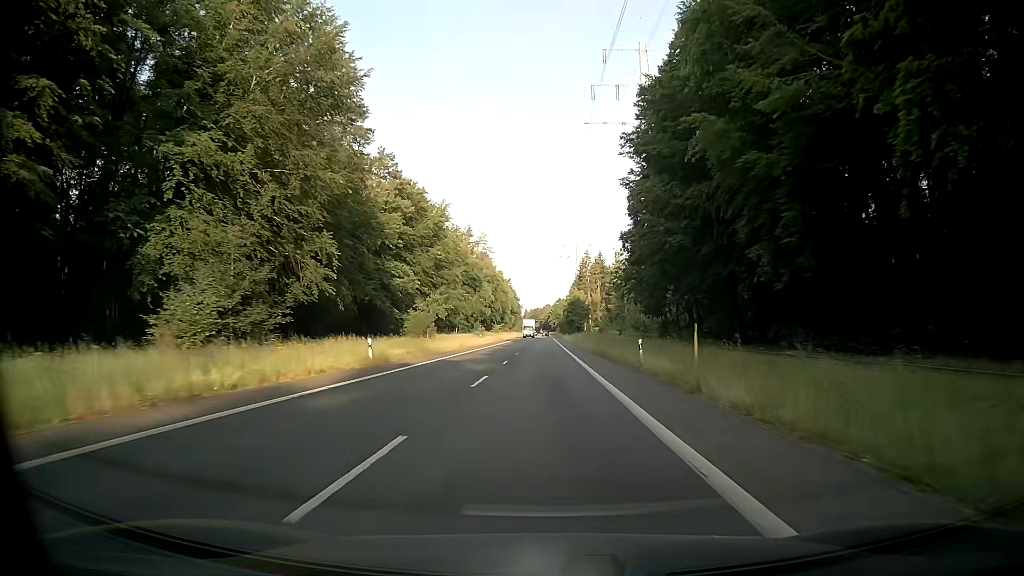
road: secondary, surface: asphalt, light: Day
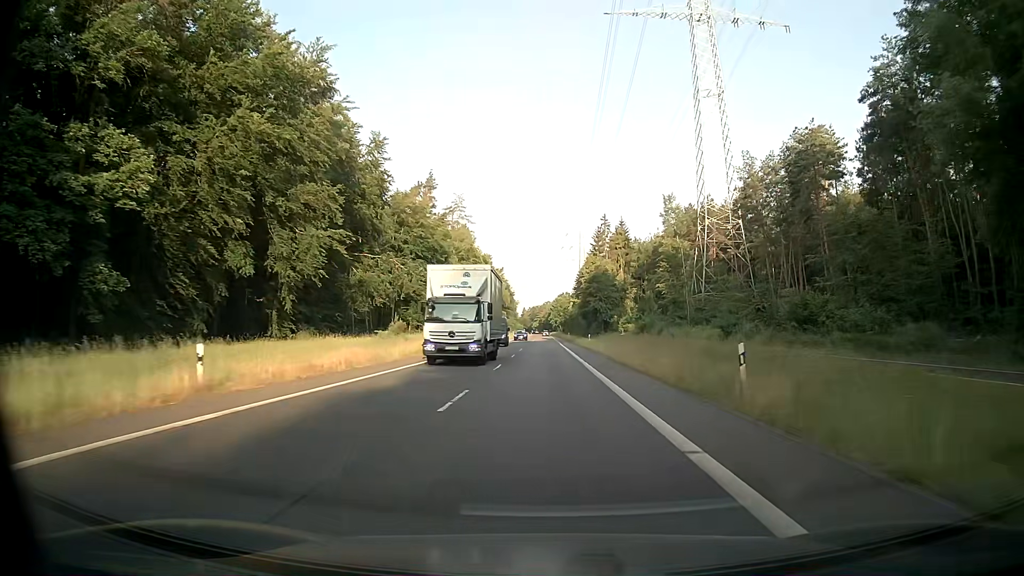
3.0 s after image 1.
(+0.1, +65.6) m; 0°
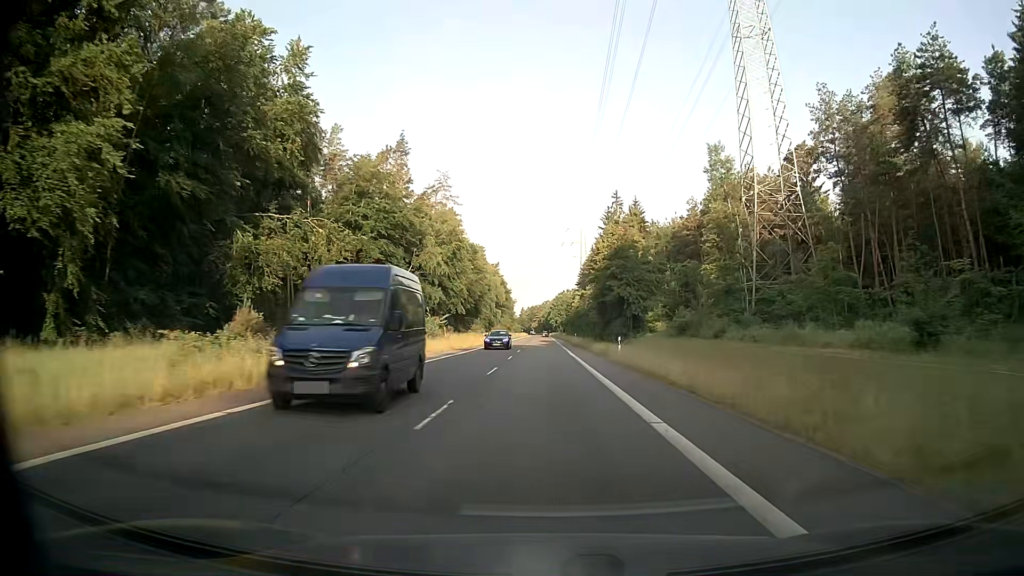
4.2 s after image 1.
(0.0, +26.2) m; 0°
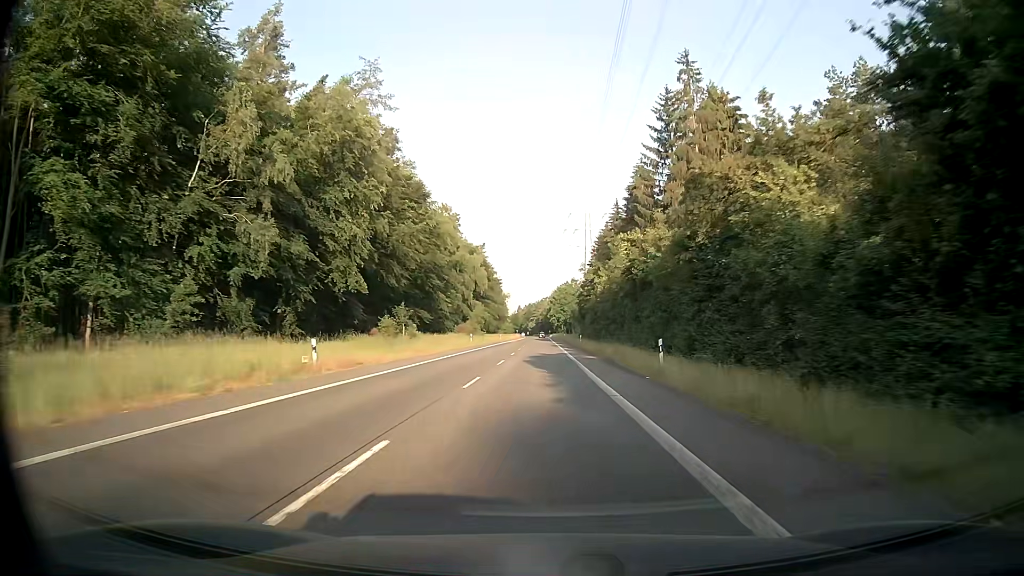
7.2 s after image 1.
(+0.1, +65.3) m; 0°
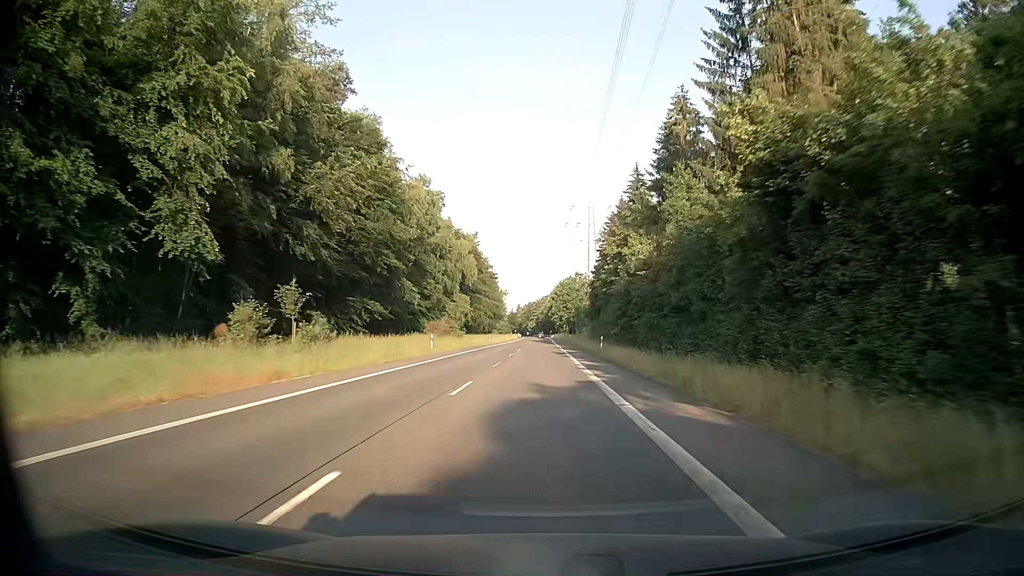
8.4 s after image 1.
(0.0, +26.1) m; 0°
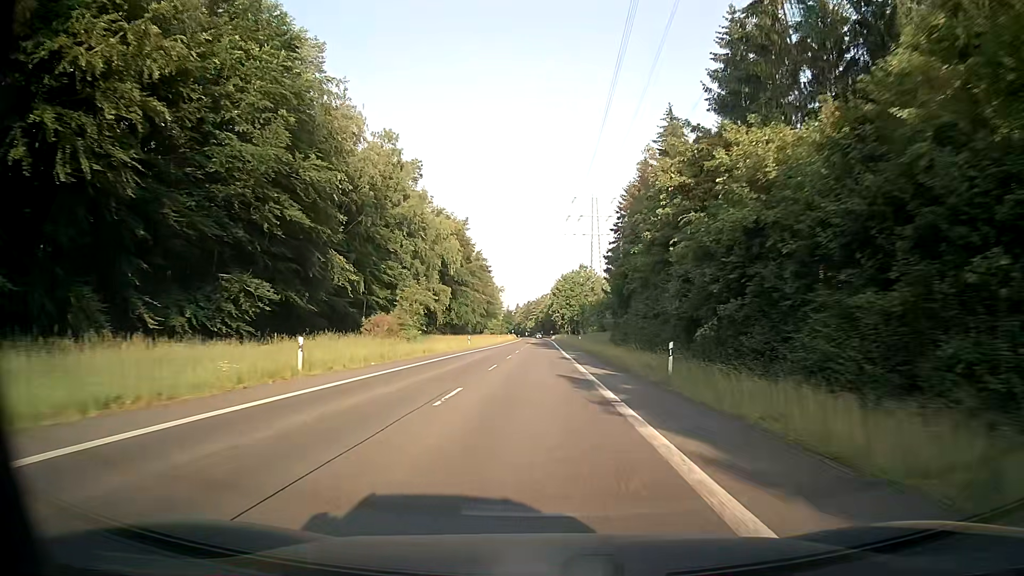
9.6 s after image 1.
(-0.1, +26.0) m; 0°
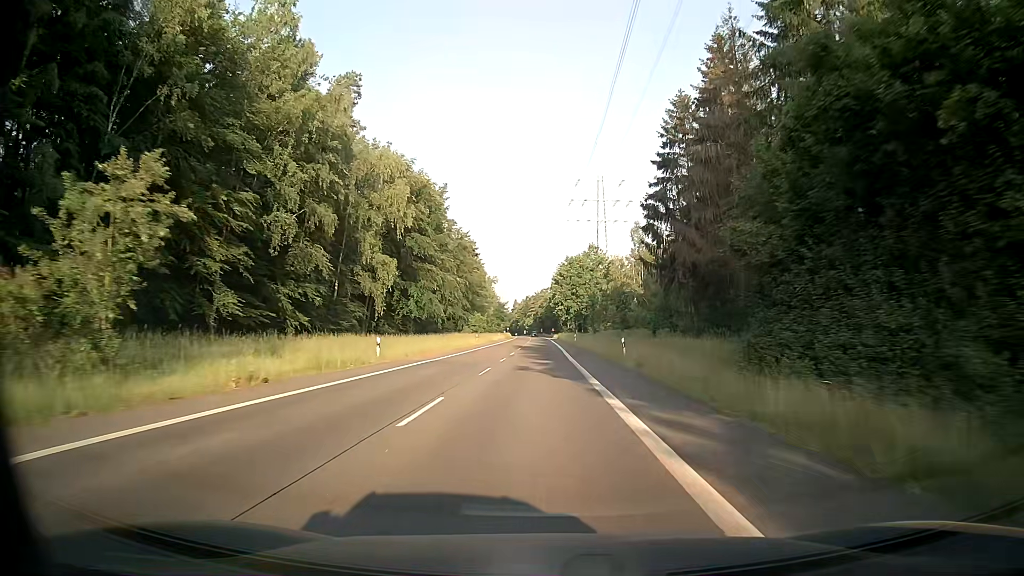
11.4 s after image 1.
(+0.1, +39.0) m; 0°
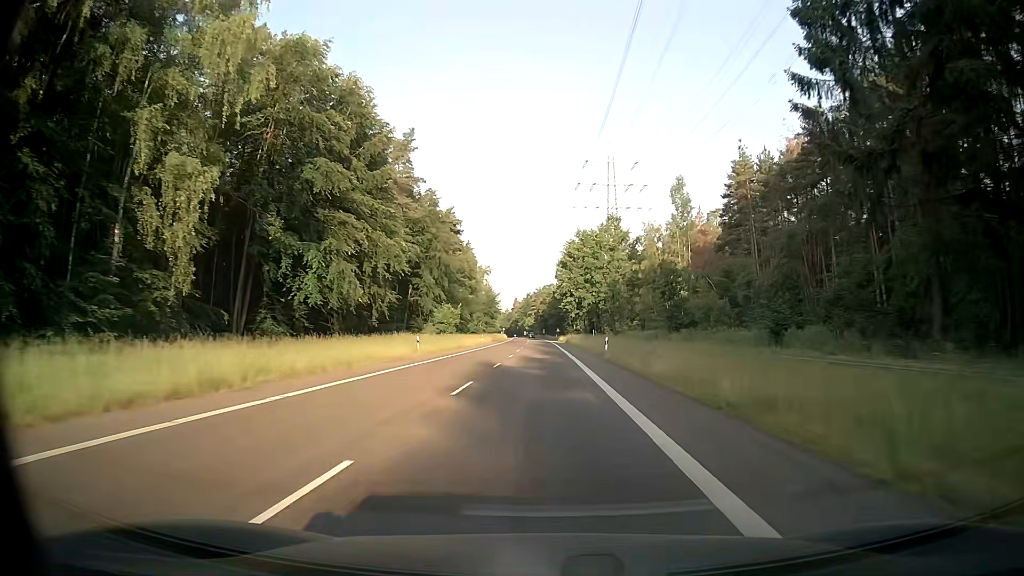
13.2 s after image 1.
(+0.1, +38.9) m; +1°
(0, +10) (0, +20) (0, +30) (-1, +40) (-1, +50) (-1, +60) (-1, +70) (-1, +80) (-1, +90) (-2, +100) m
